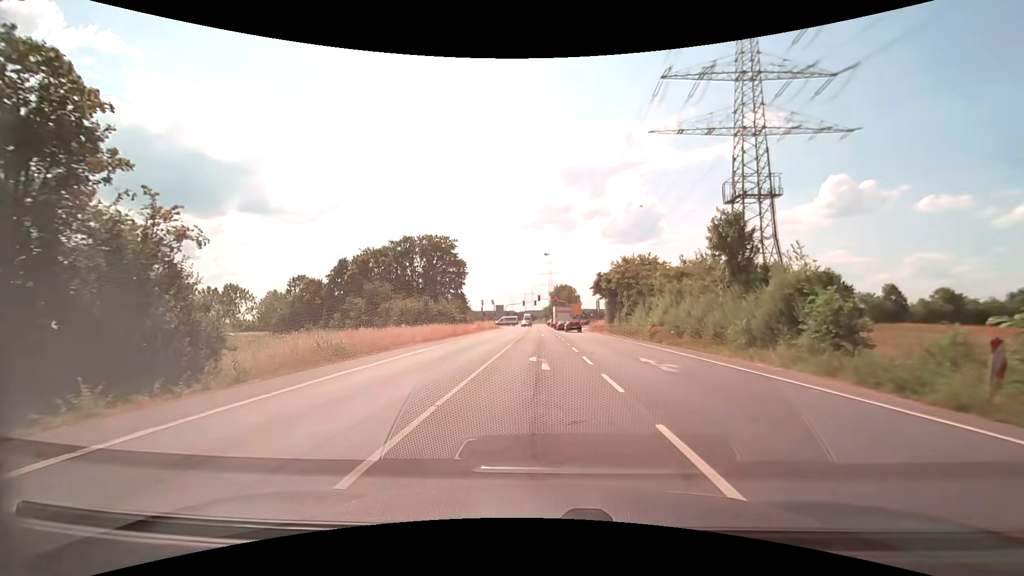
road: secondary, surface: asphalt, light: Day
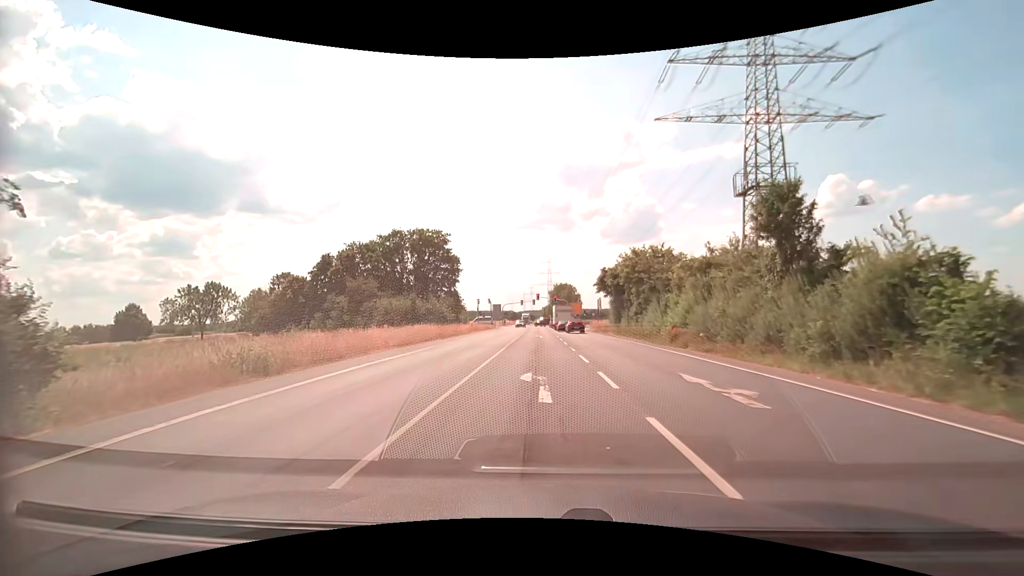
(0.0, +5.5) m; -1°
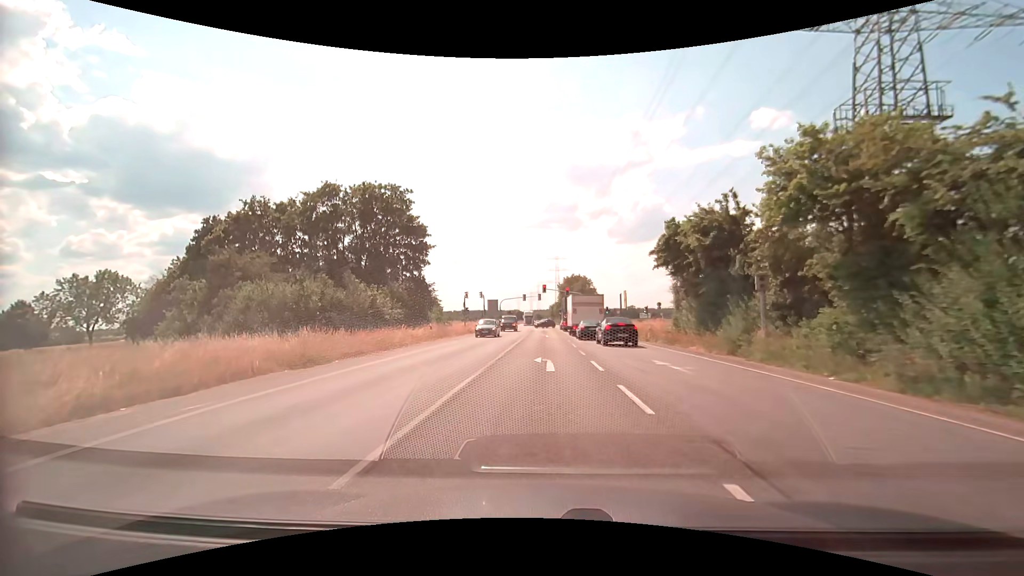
(+0.2, +26.5) m; 0°
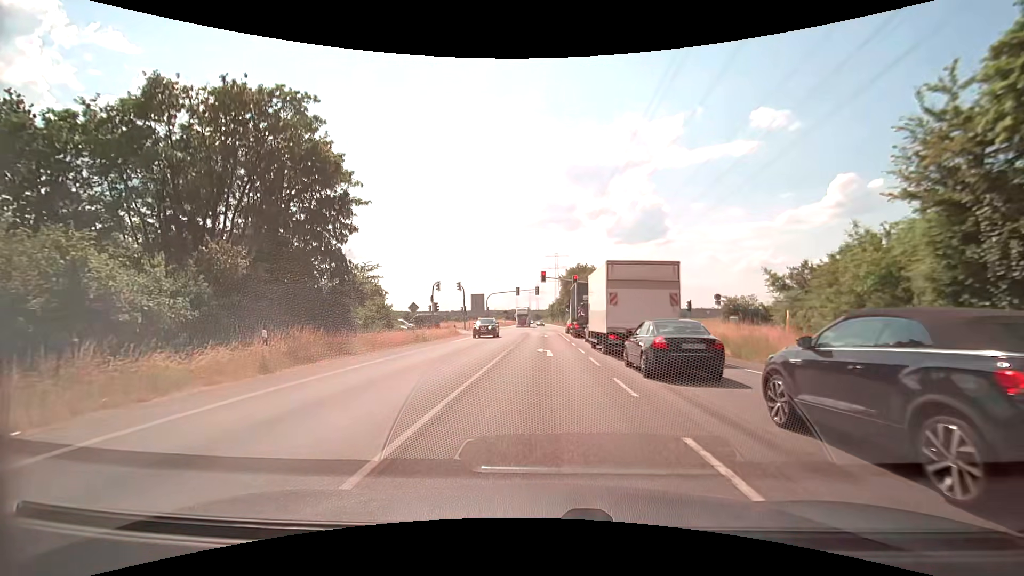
(0.0, +22.2) m; 0°
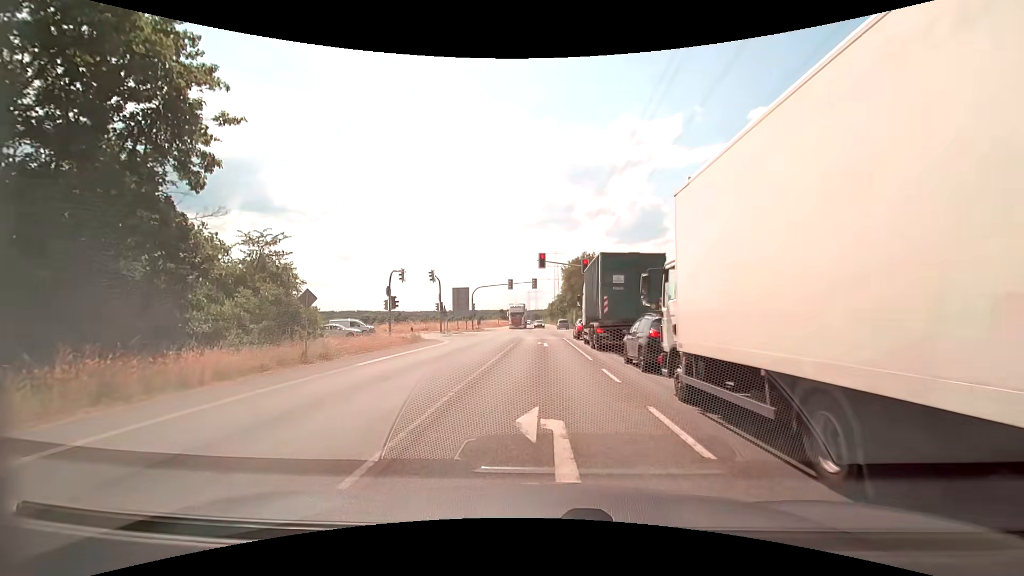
(0.0, +15.7) m; -1°
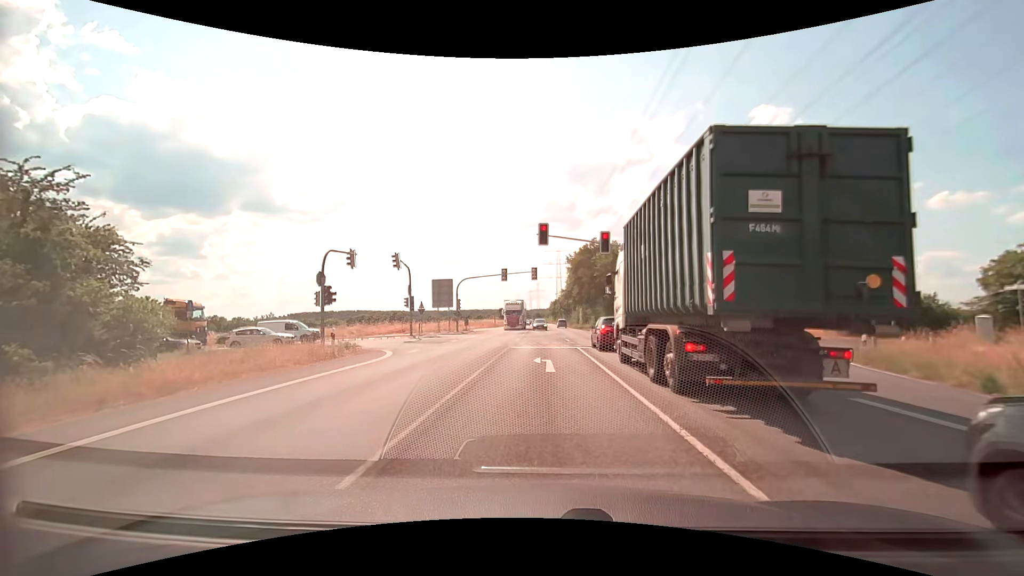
(+0.2, +12.8) m; 0°
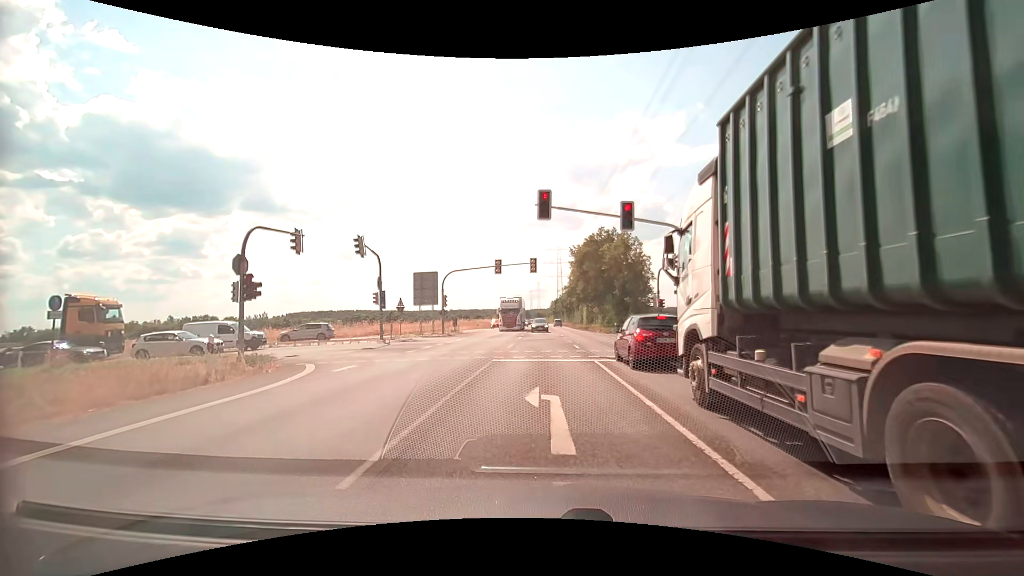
(0.0, +7.7) m; +1°
